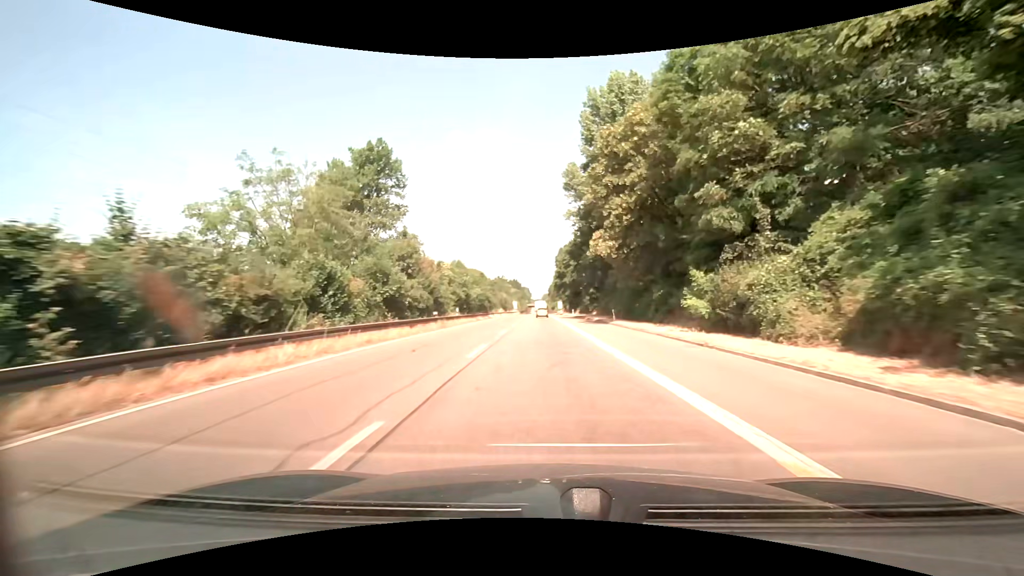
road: trunk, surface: asphalt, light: Day
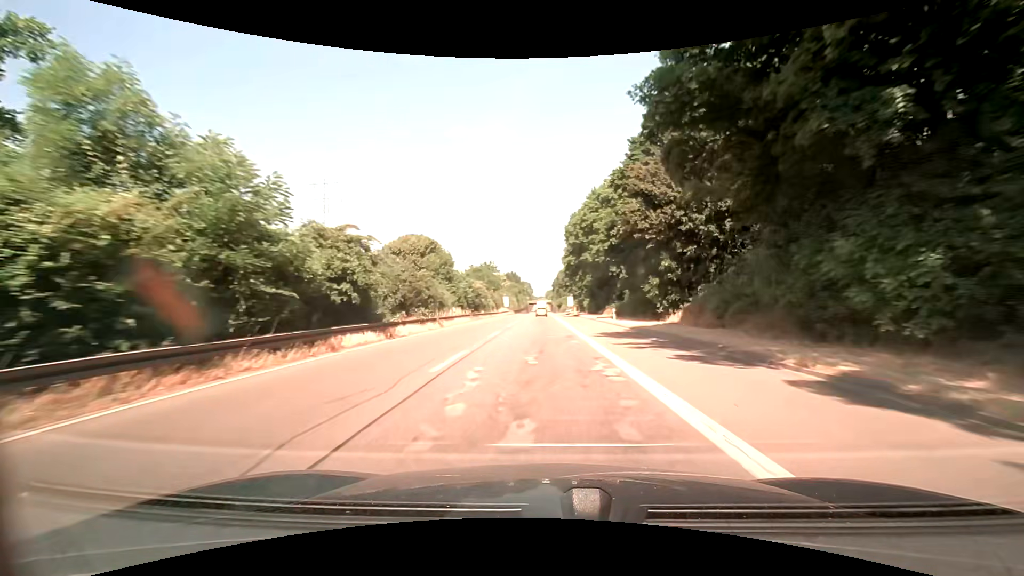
(0.0, +48.6) m; 0°
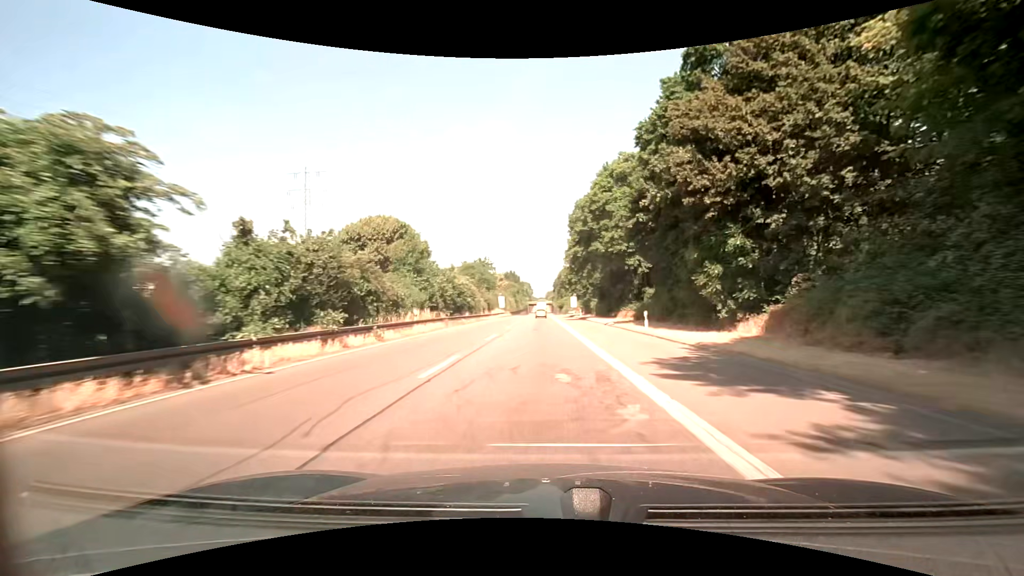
(0.0, +12.2) m; 0°
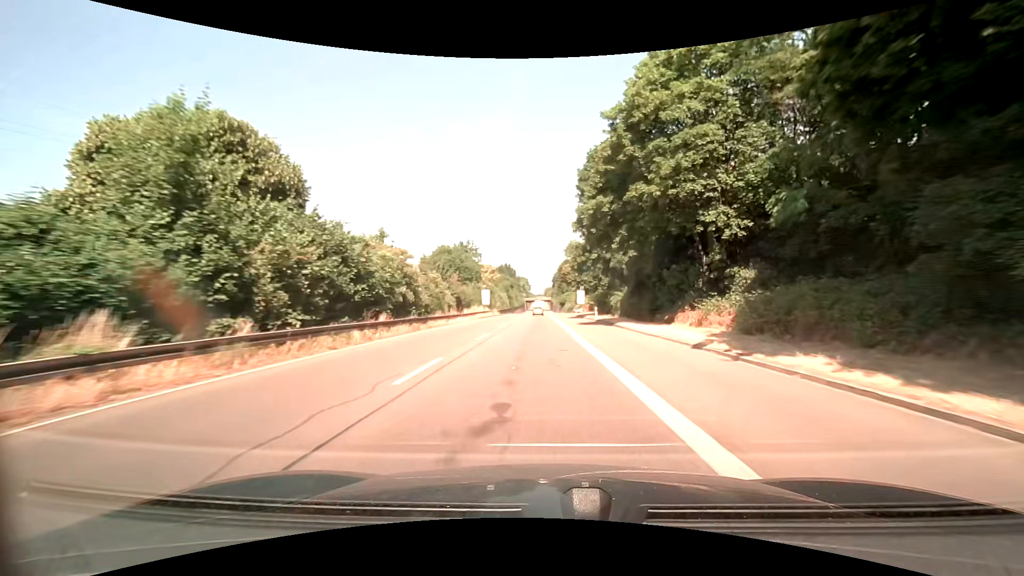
(0.0, +24.3) m; 0°
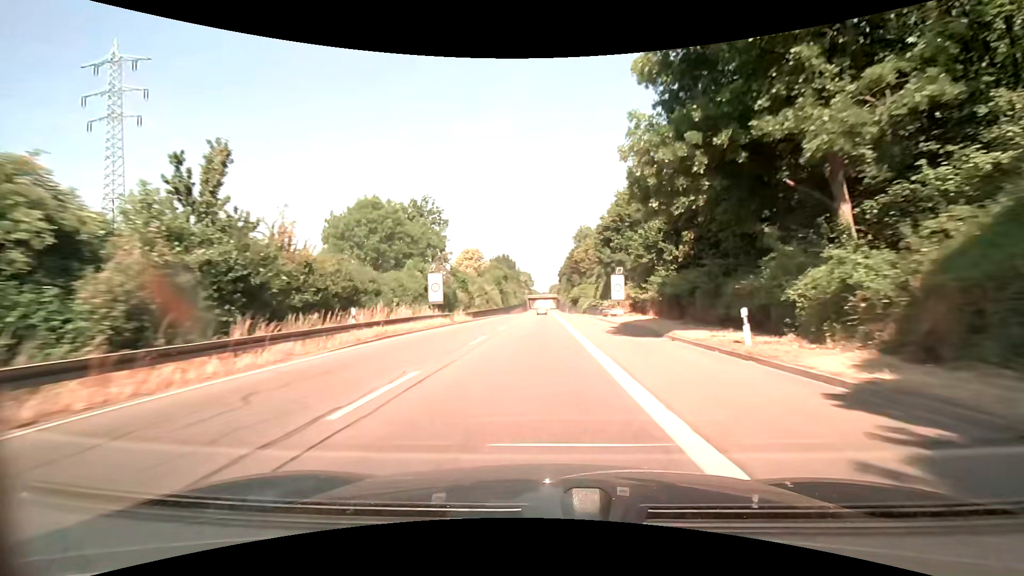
(-0.1, +36.6) m; 0°
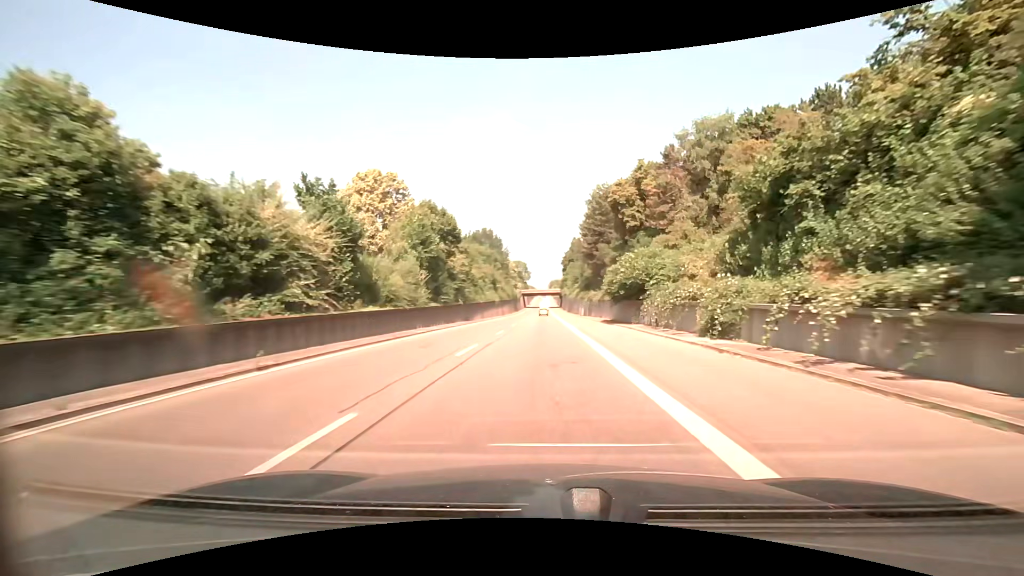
(-0.4, +61.0) m; 0°
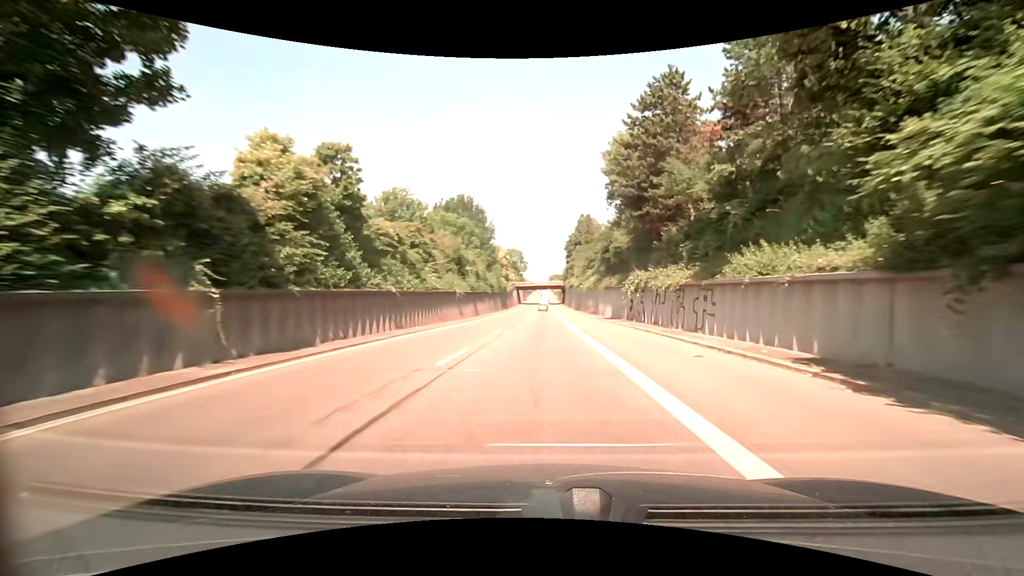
(0.0, +36.7) m; 0°
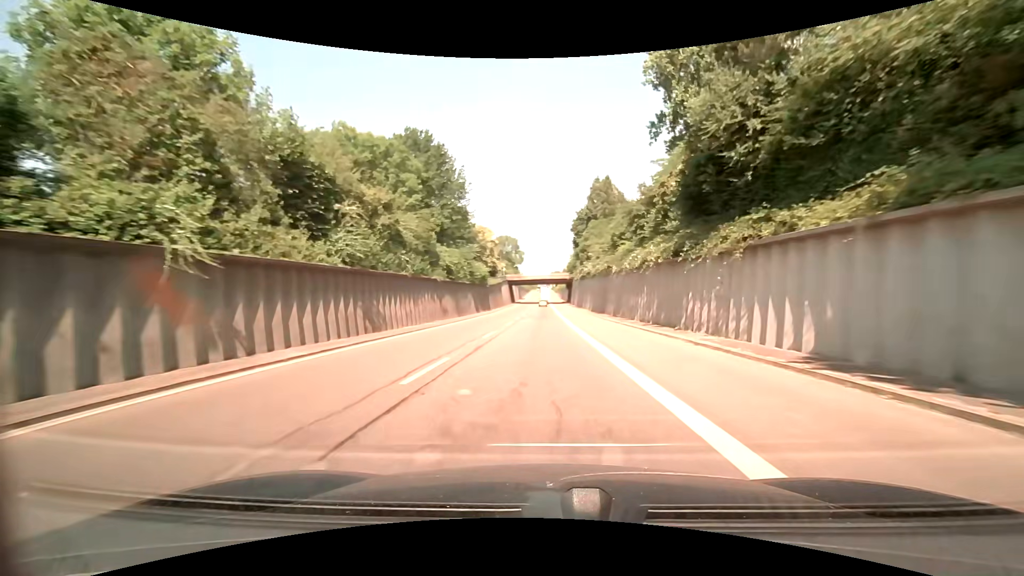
(+0.1, +36.7) m; 0°
(0, +10) (0, +20) (0, +30) (0, +40) (0, +50) (+1, +60) (+1, +70) (+1, +80) (+1, +90) (+1, +100) m
